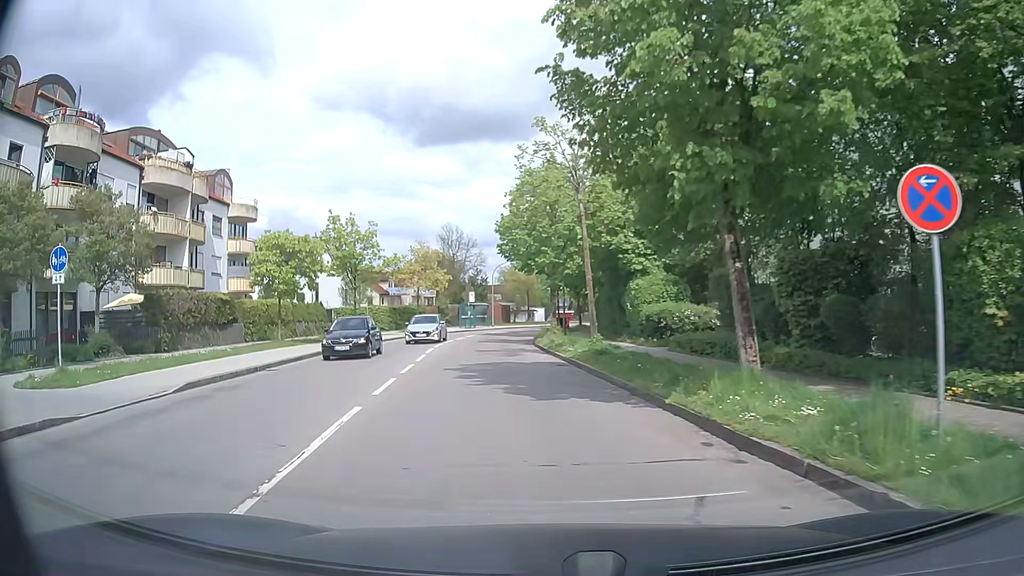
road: residential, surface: asphalt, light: Day
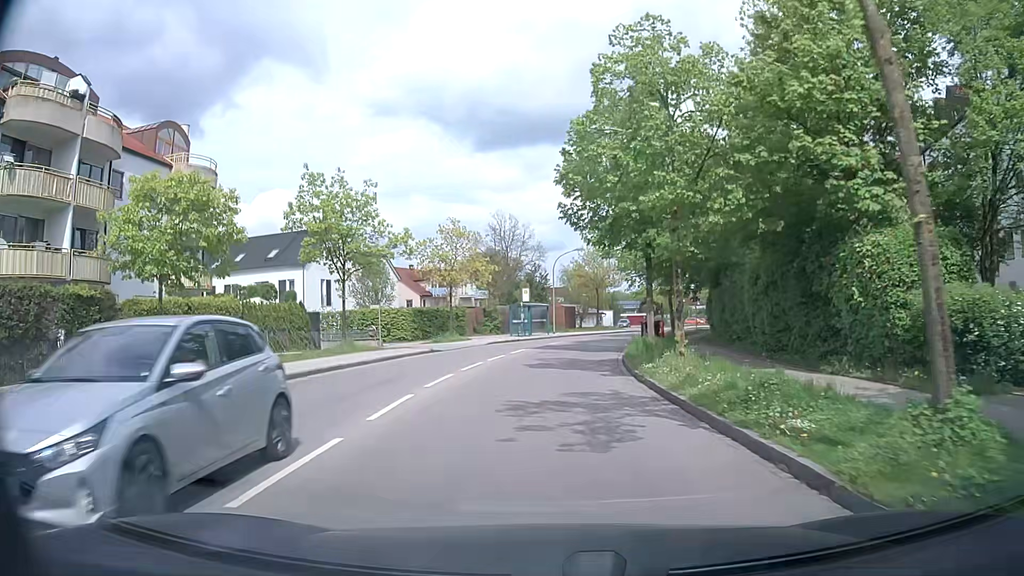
(-1.0, +16.4) m; -5°
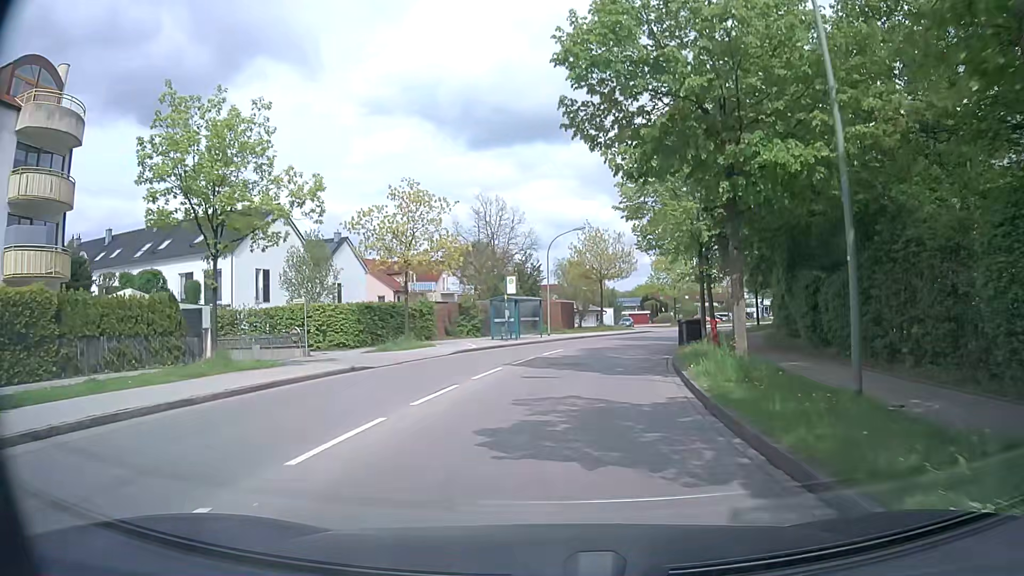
(+0.1, +12.4) m; 0°
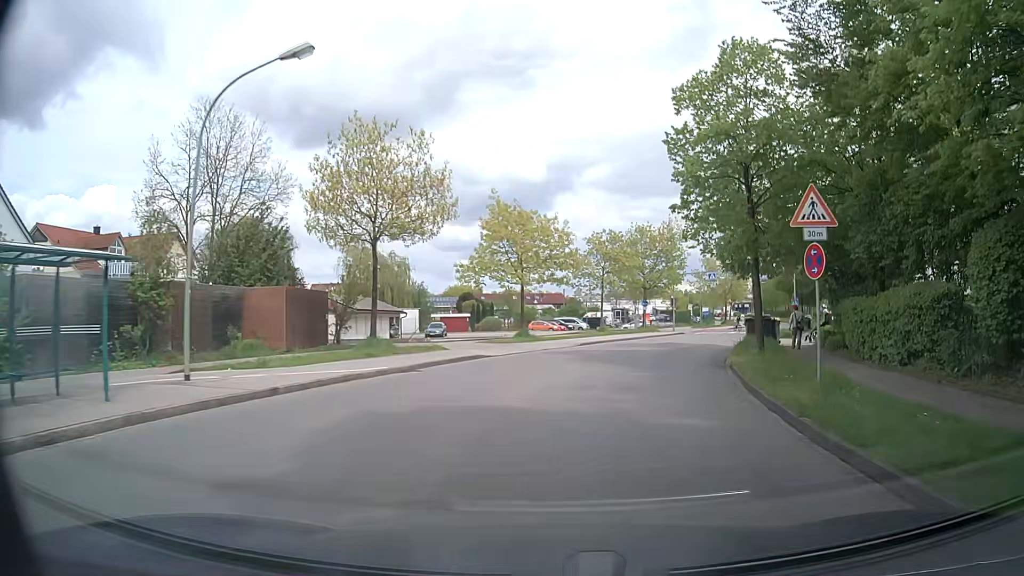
(+4.0, +31.2) m; +16°
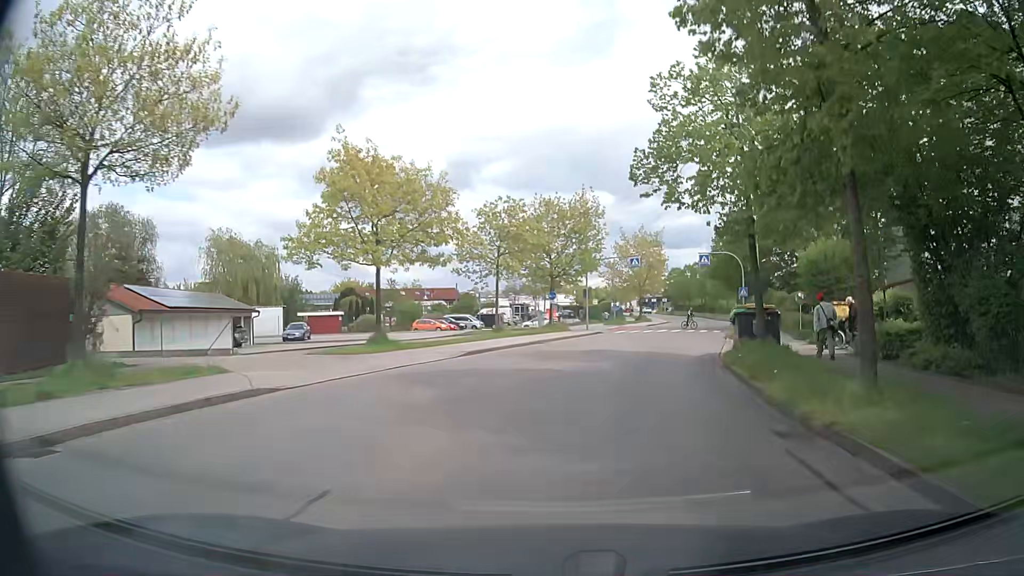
(+1.0, +12.5) m; +9°
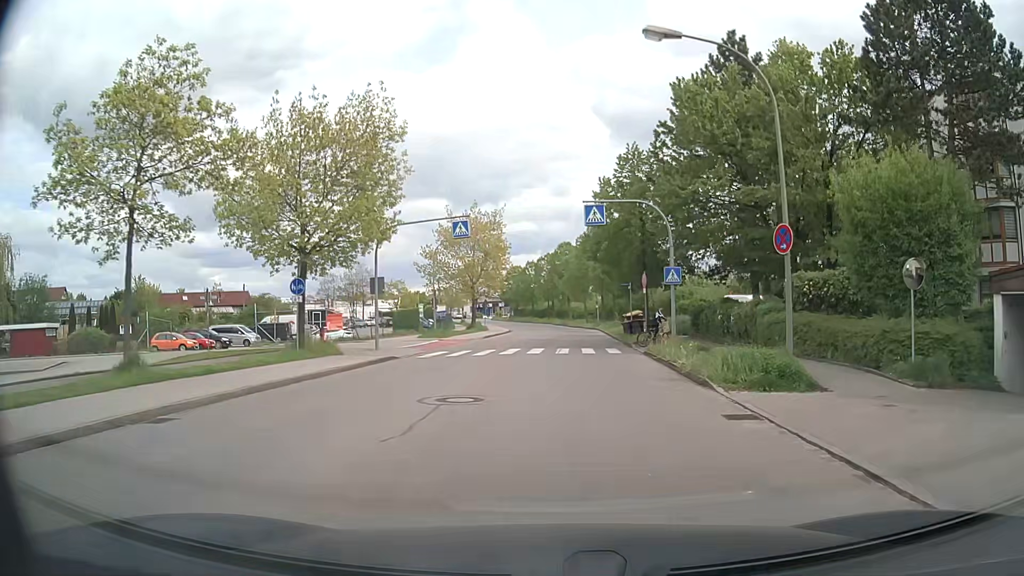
(+2.9, +23.0) m; +13°
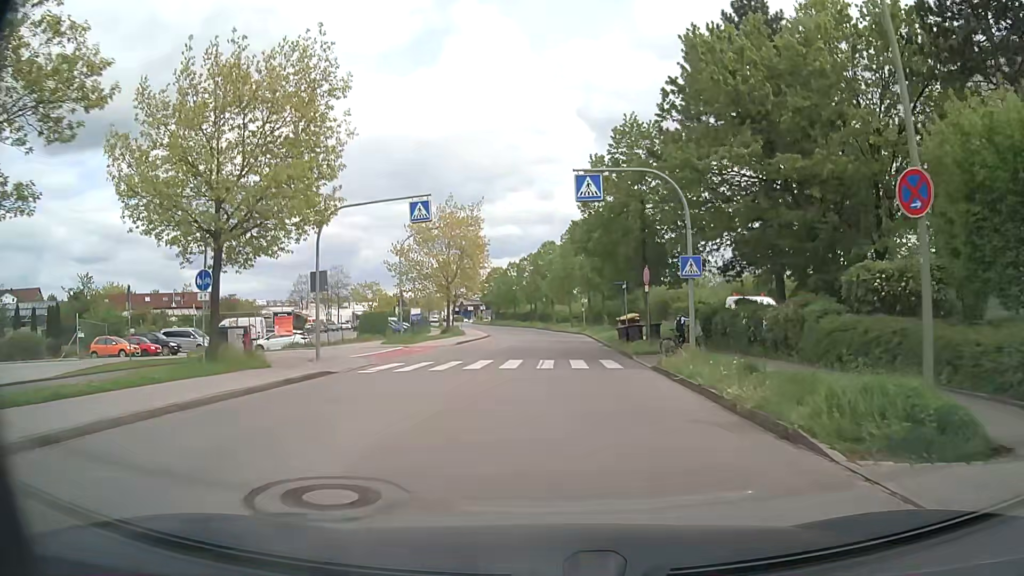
(+0.1, +5.9) m; +2°
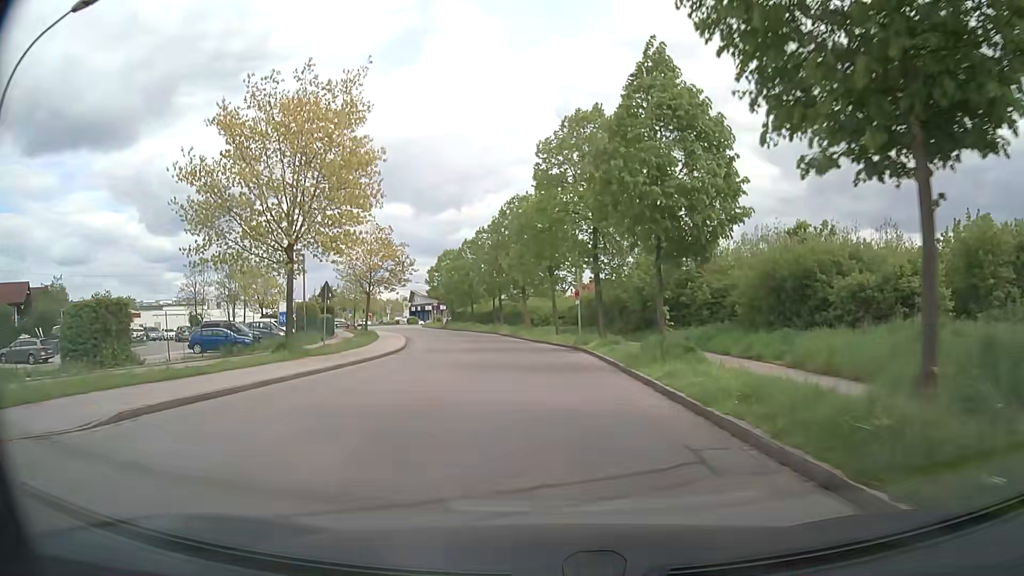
(+0.6, +34.7) m; +1°
(0, +10) (0, +20) (-1, +30) (-2, +40) (-3, +50) (-5, +60) (-7, +69) (-10, +79) (-14, +88) (-17, +98) m
